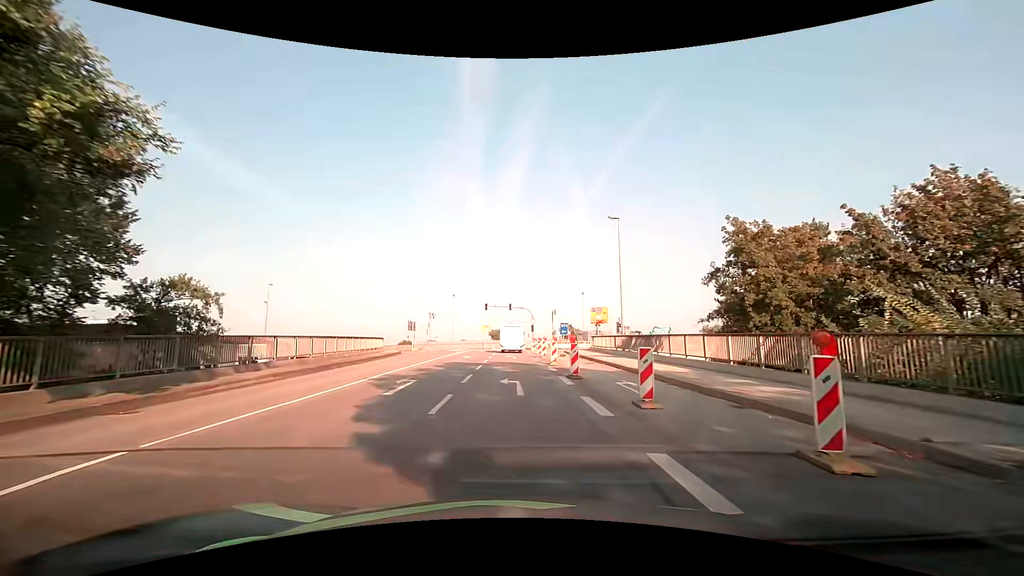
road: primary_link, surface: asphalt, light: Day
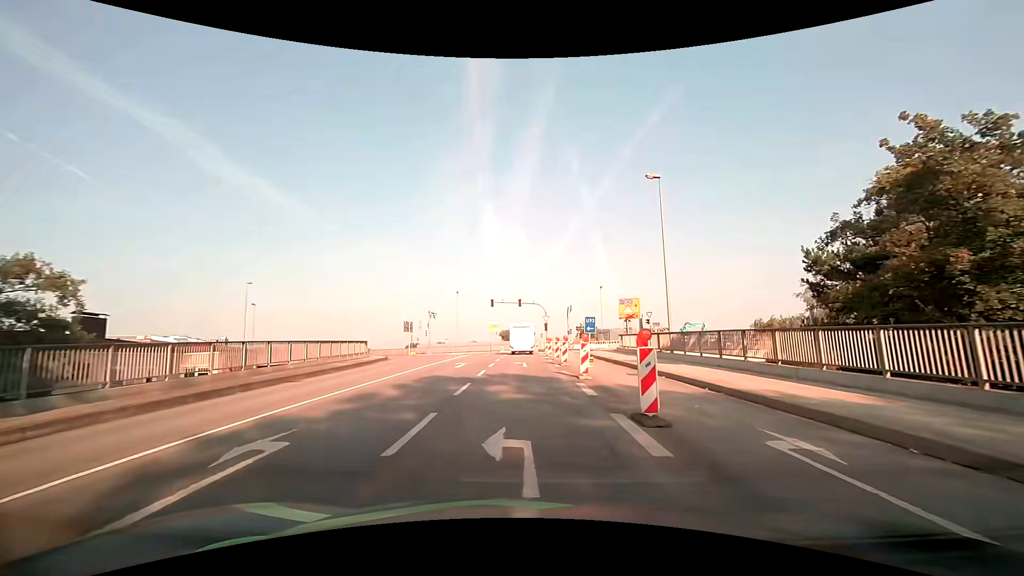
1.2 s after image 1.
(-0.2, +9.0) m; -2°
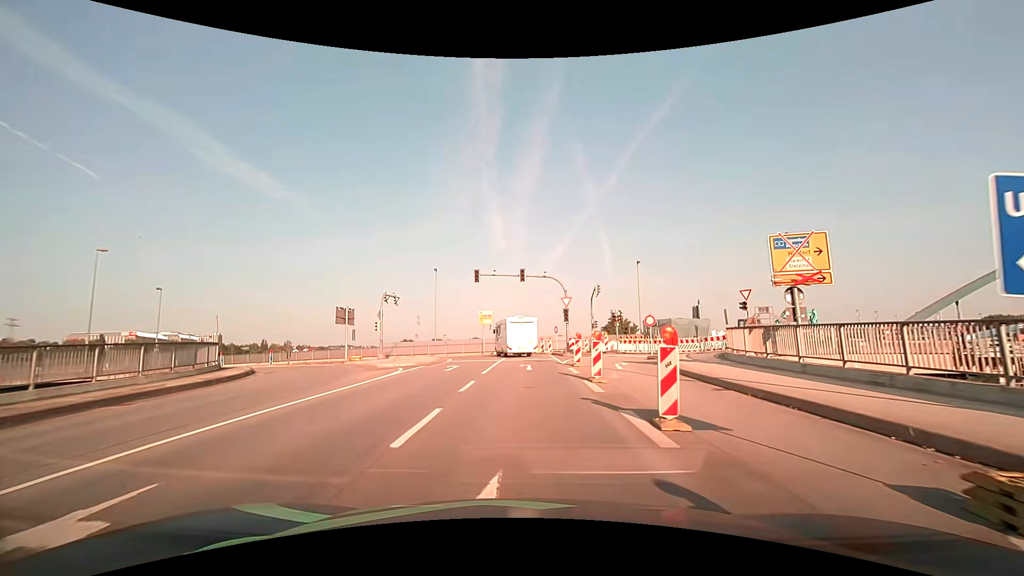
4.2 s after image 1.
(-0.1, +23.5) m; 0°
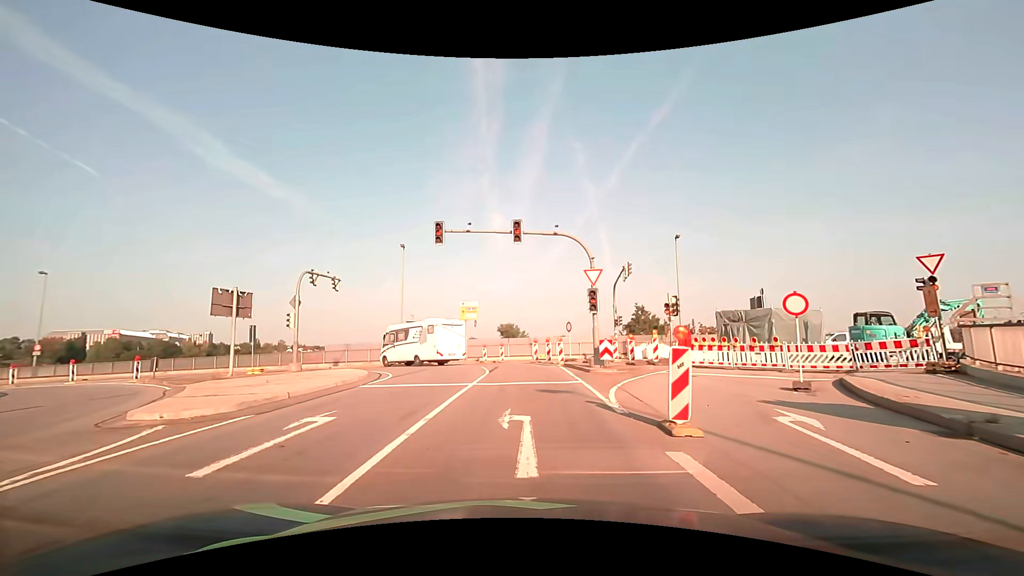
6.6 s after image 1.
(0.0, +14.8) m; 0°
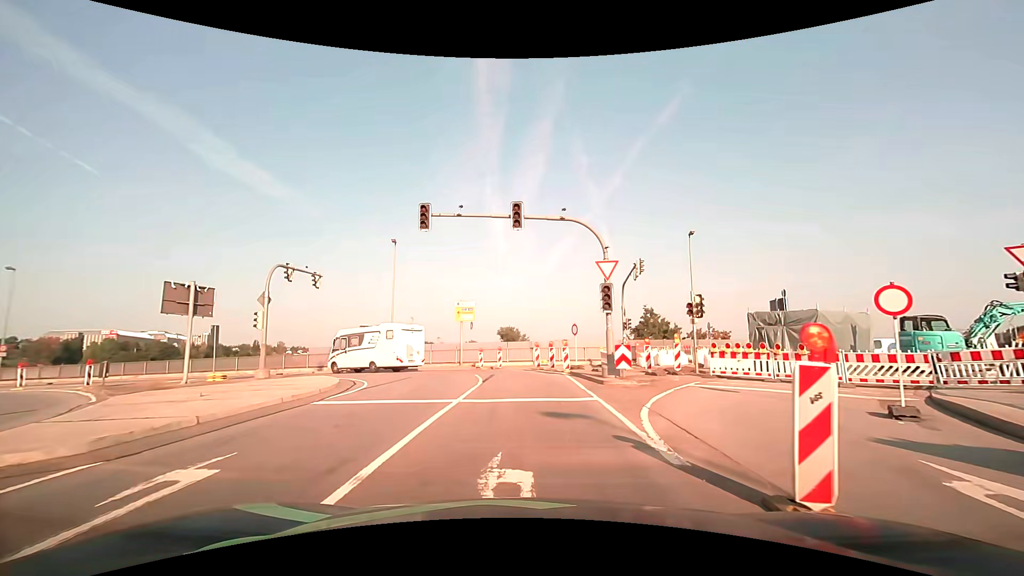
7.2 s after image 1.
(0.0, +3.3) m; 0°
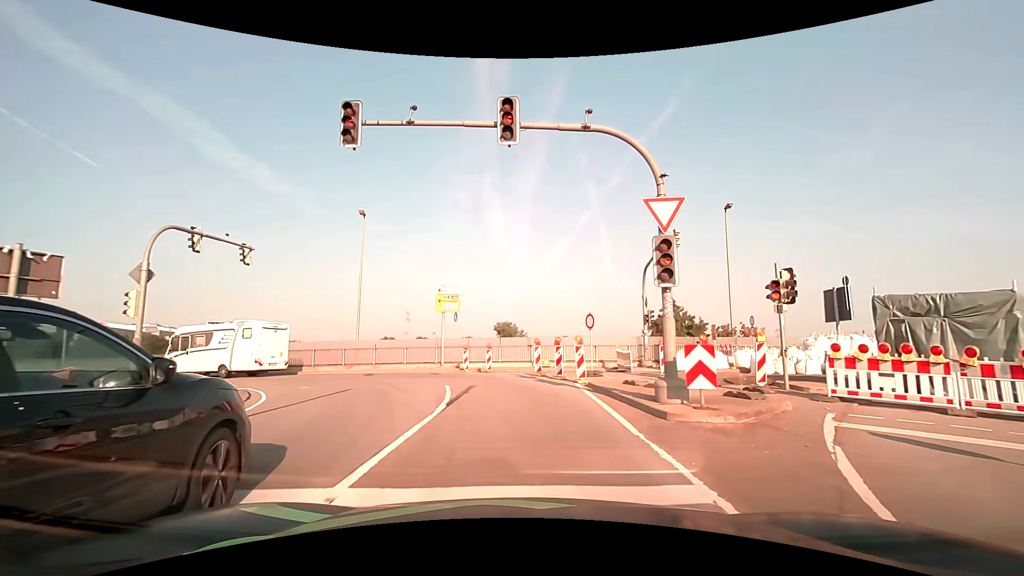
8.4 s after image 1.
(0.0, +7.5) m; 0°
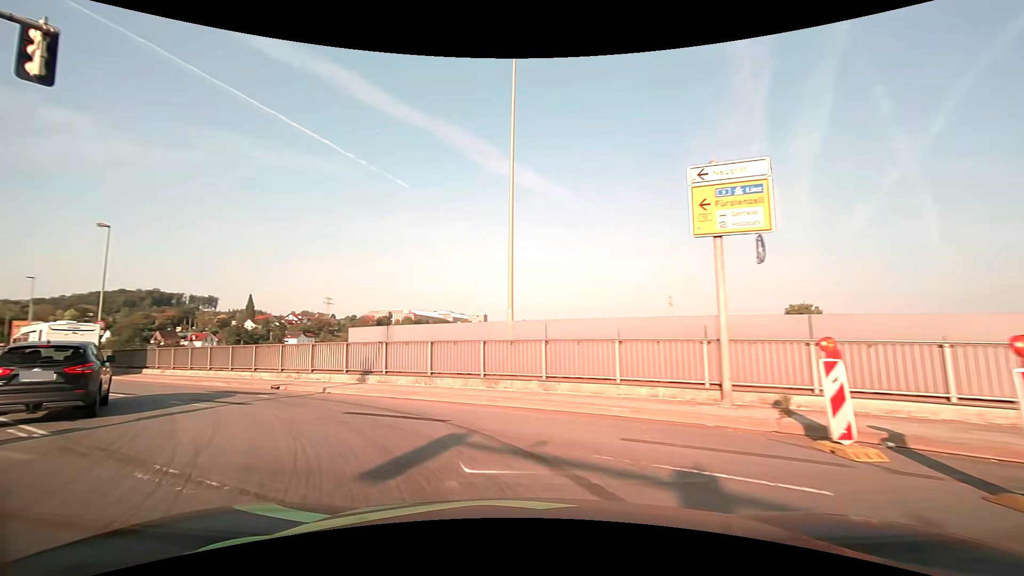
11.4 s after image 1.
(-2.9, +19.8) m; -31°
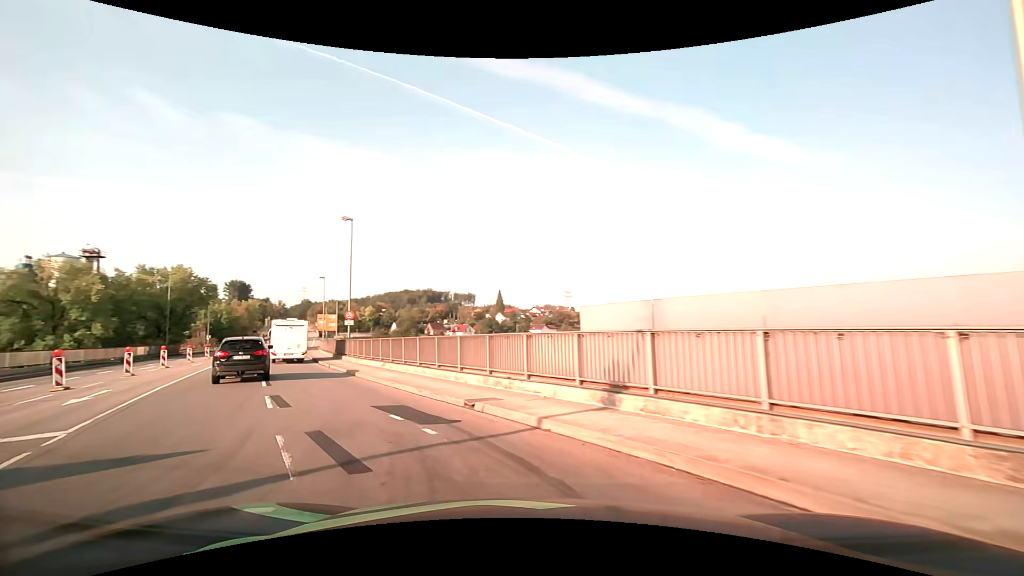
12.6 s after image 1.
(-1.9, +8.0) m; -27°
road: primary
(-2, +10) (-7, +19) (-11, +27) (-16, +36) (-20, +46) (-24, +55) (-28, +64) (-32, +73) (-36, +82) (-40, +91) m
